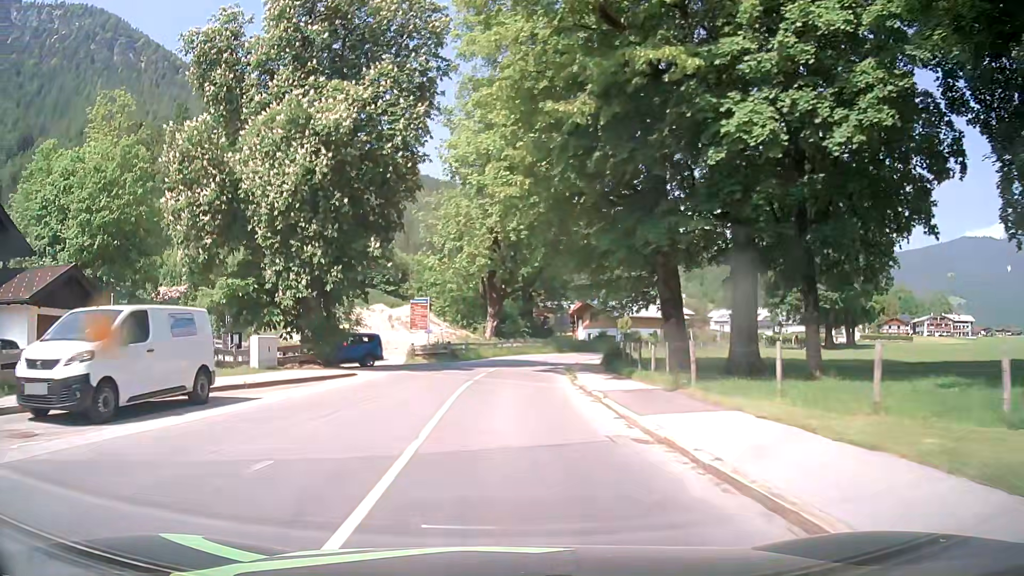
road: tertiary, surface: asphalt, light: Day
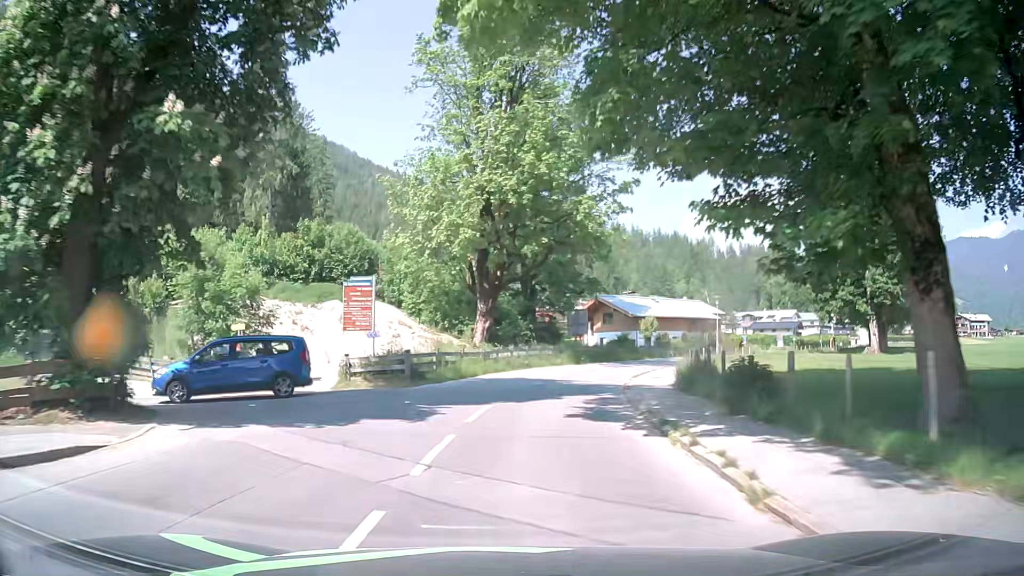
(-0.2, +15.6) m; 0°
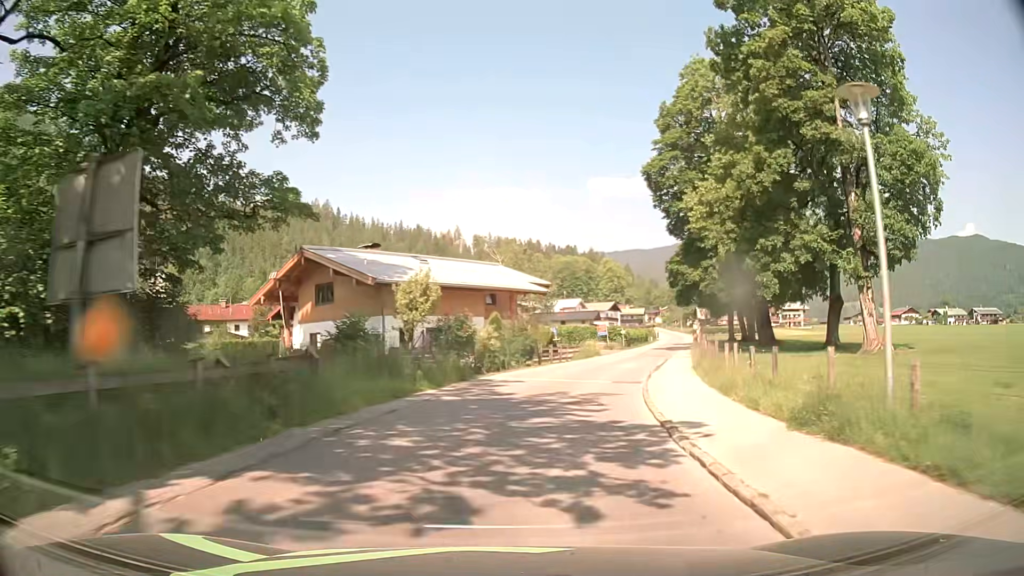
(+6.6, +38.2) m; +22°
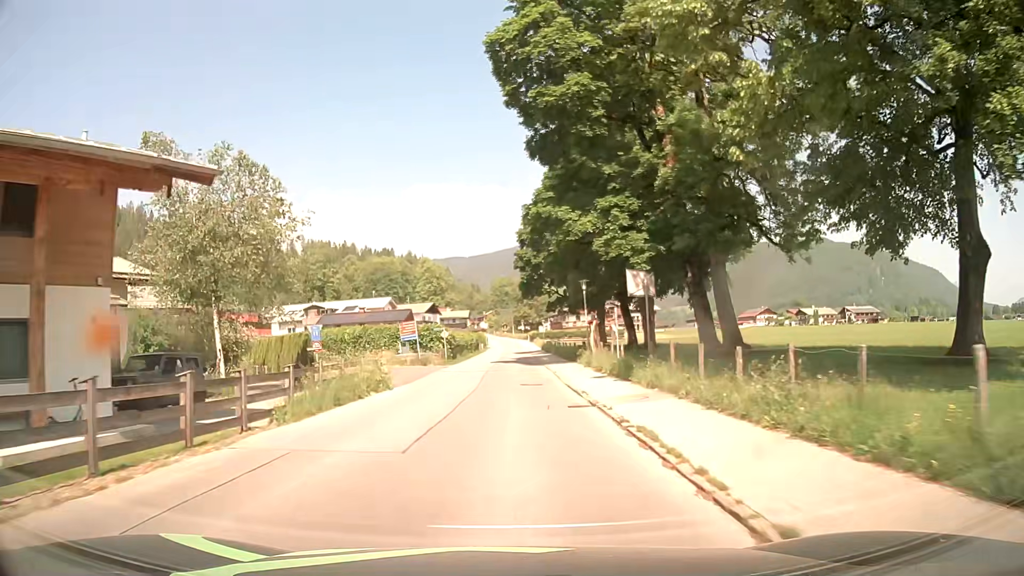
(+4.9, +30.7) m; +15°
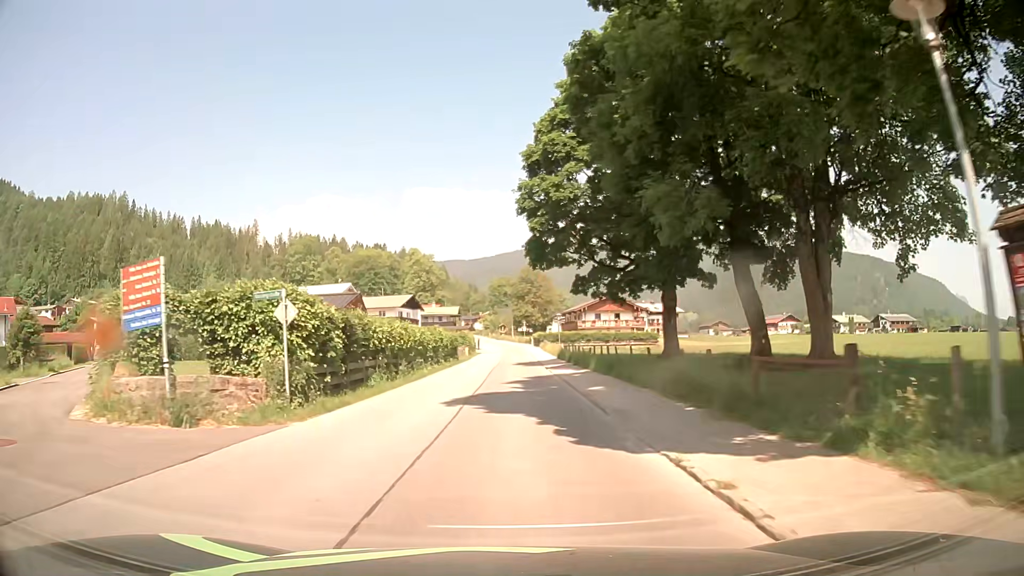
(+0.3, +31.2) m; 0°
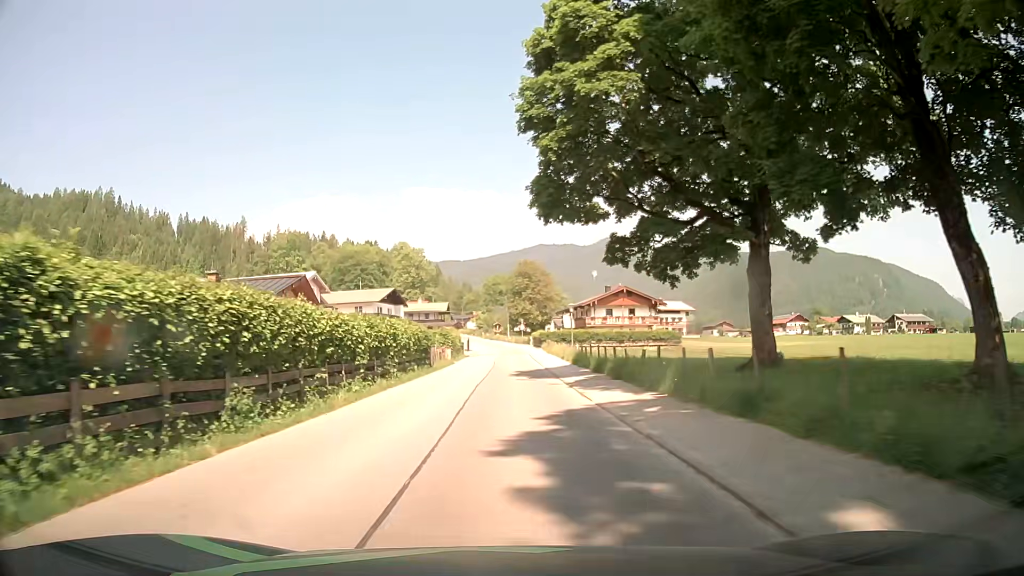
(0.0, +15.6) m; 0°
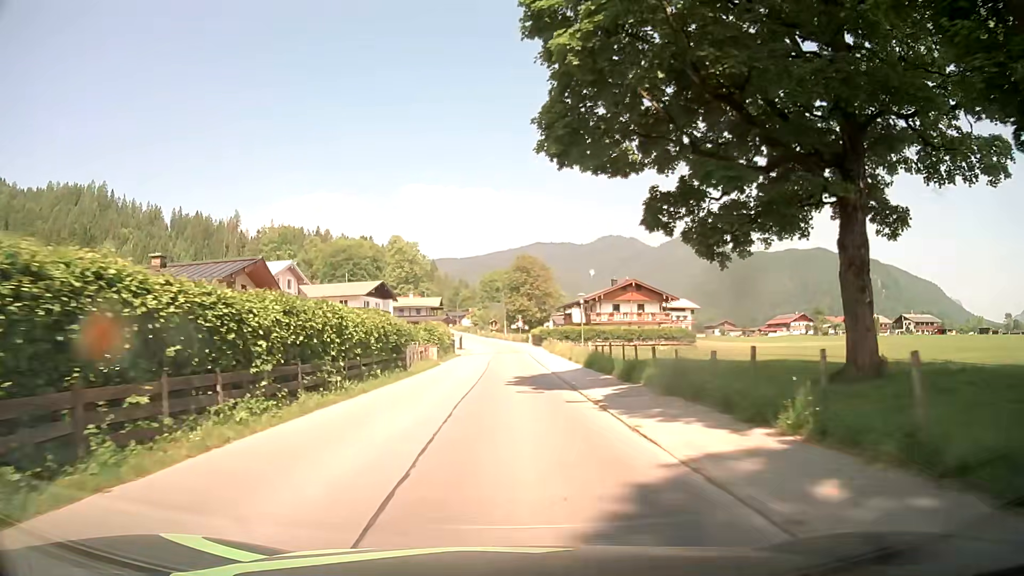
(+0.1, +7.8) m; +1°
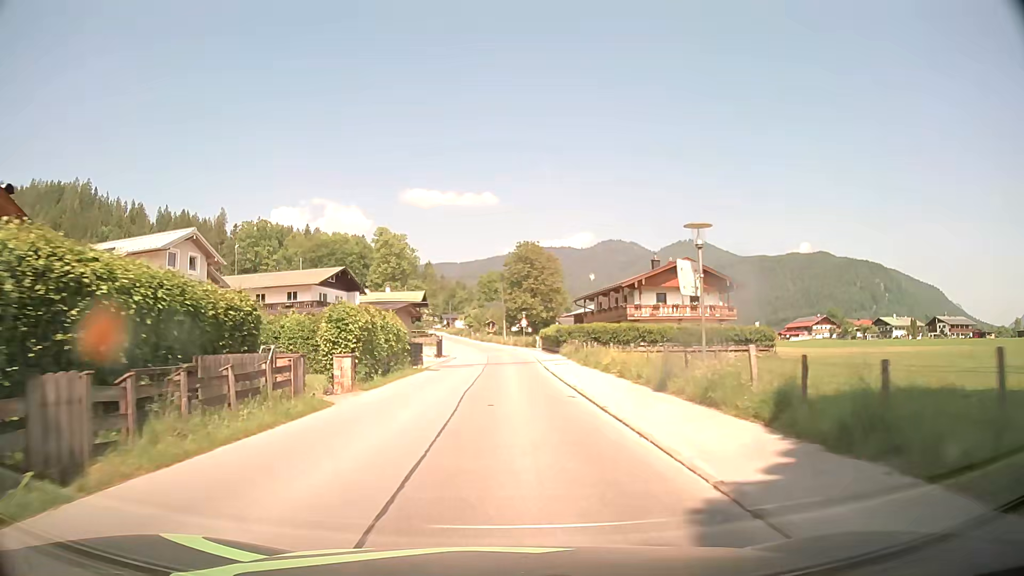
(0.0, +23.3) m; 0°
(0, +10) (0, +20) (0, +30) (0, +40) (0, +50) (-1, +60) (-2, +70) (-3, +80) (-4, +90) (-6, +100) m
